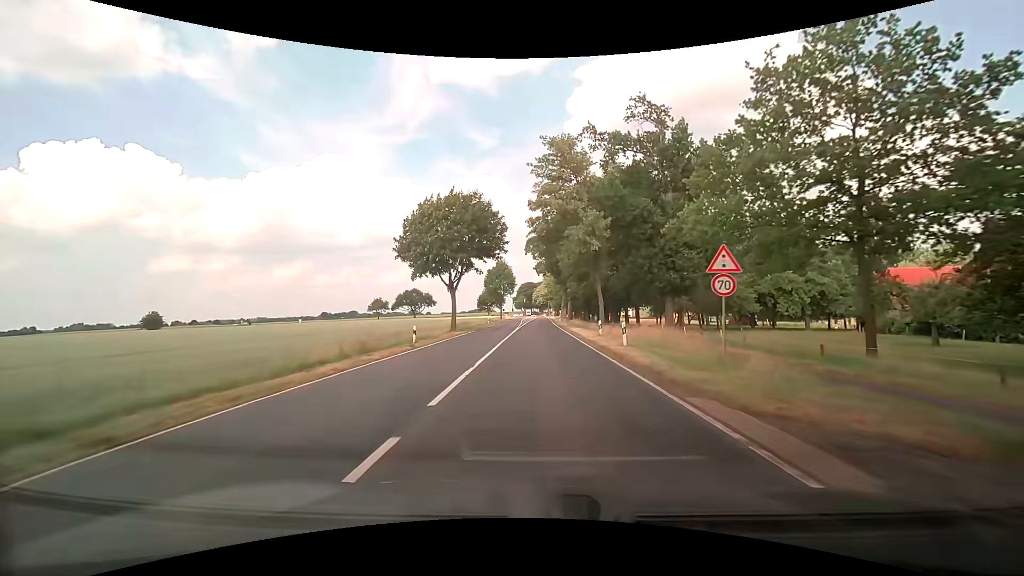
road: secondary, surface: asphalt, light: Day
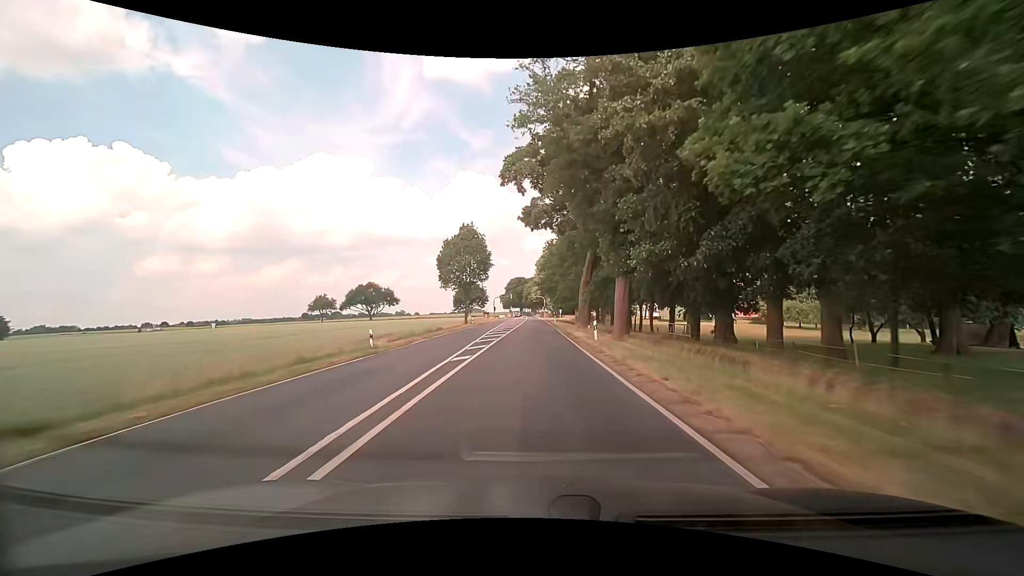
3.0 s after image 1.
(+0.6, +51.8) m; +1°
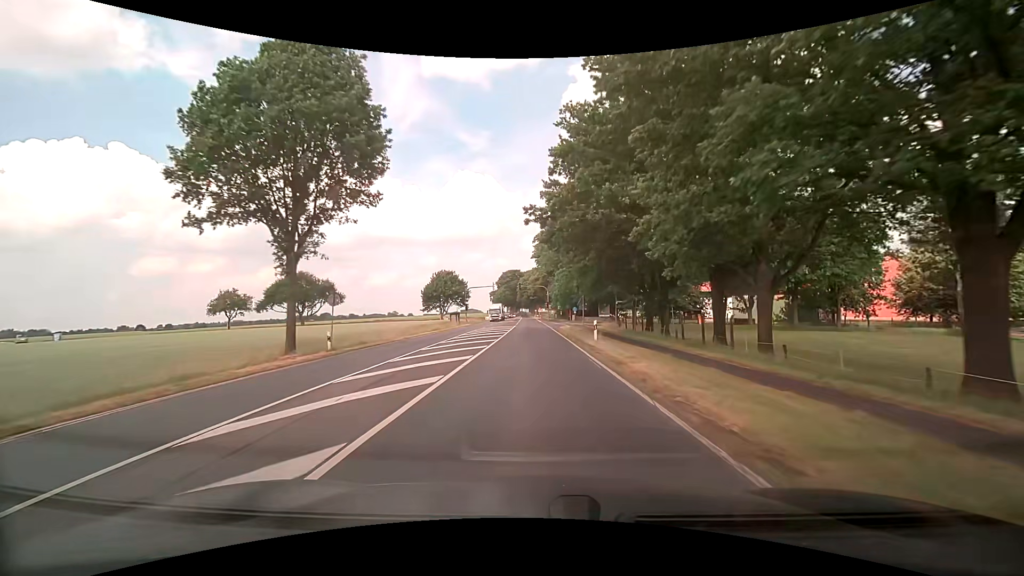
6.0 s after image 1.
(+0.2, +52.0) m; +1°
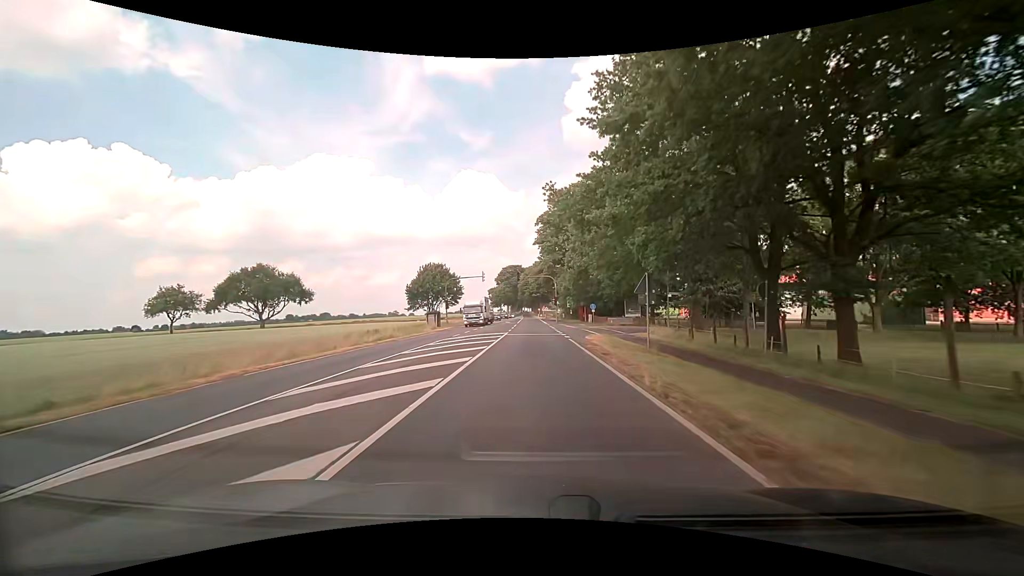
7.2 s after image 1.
(-0.1, +20.7) m; -1°
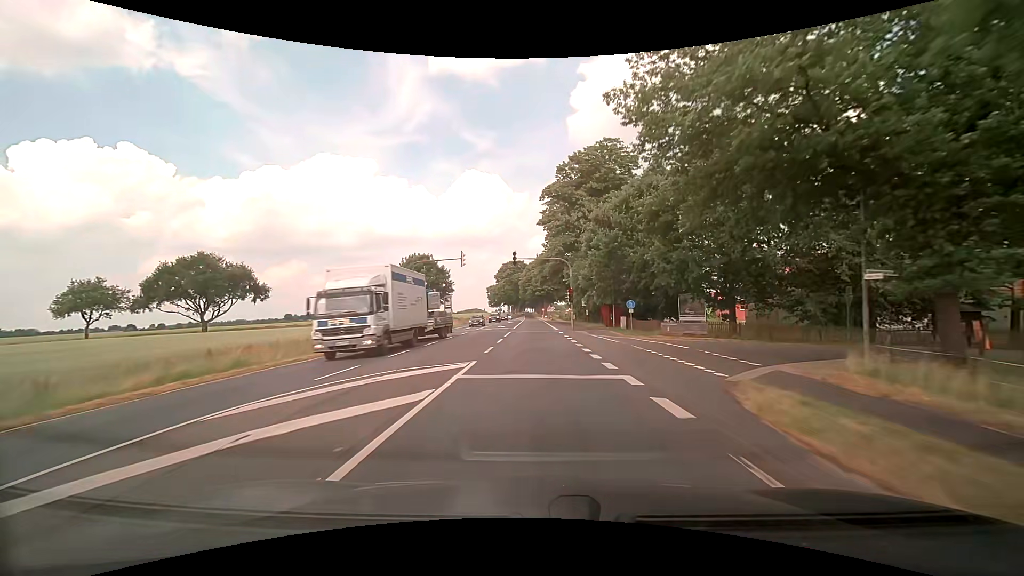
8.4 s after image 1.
(0.0, +20.6) m; 0°
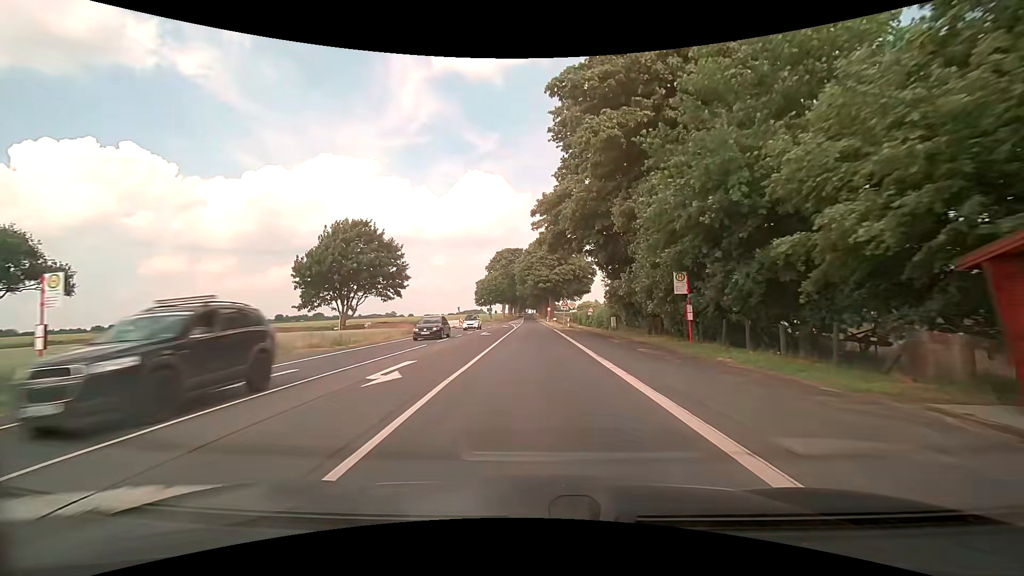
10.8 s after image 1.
(-0.1, +40.9) m; 0°
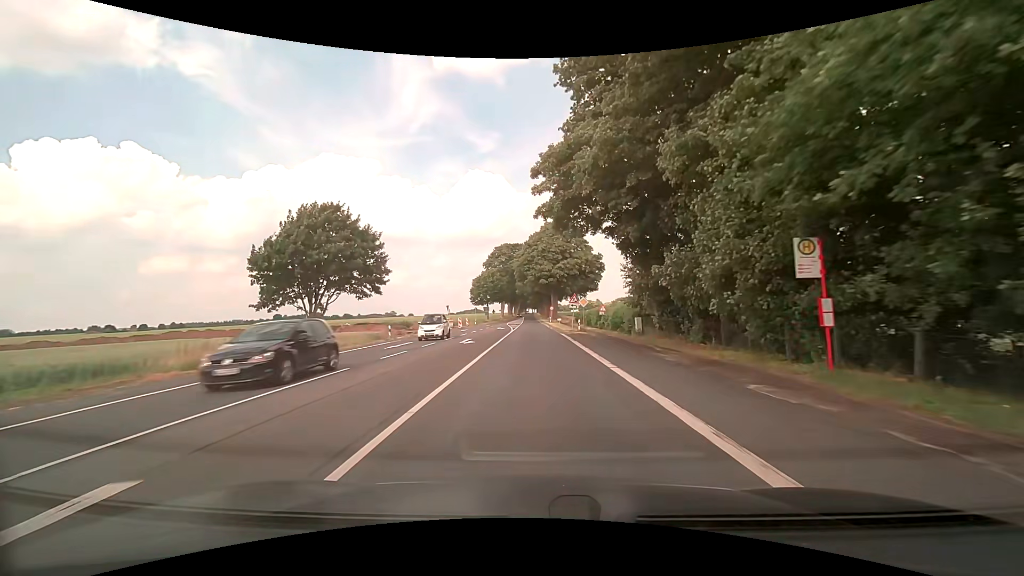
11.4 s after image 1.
(0.0, +10.2) m; 0°
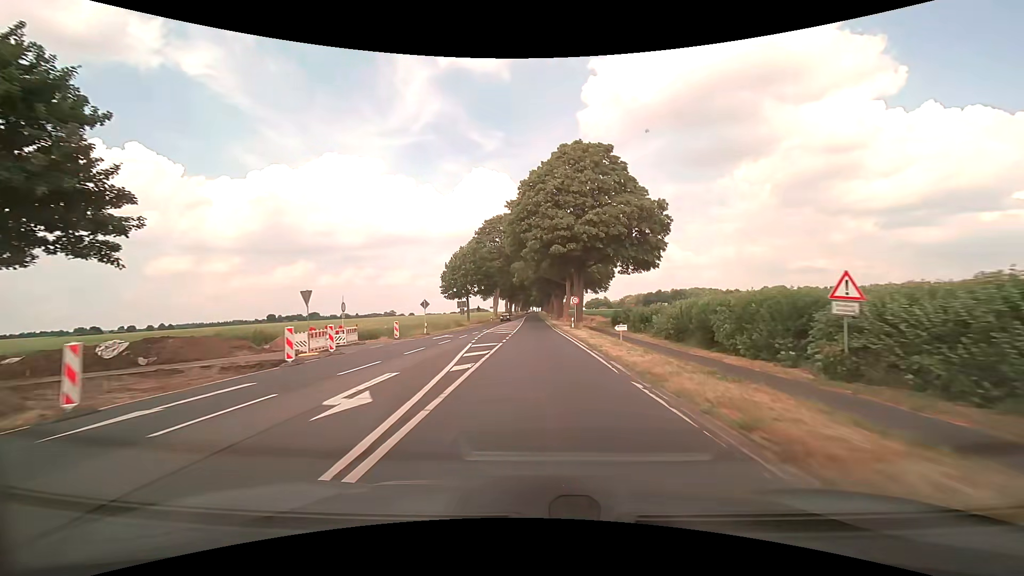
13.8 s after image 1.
(-0.2, +40.6) m; -1°
(0, +10) (0, +20) (0, +30) (0, +40) (0, +50) (0, +60) (0, +70) (0, +80) (0, +90) (0, +100) m
